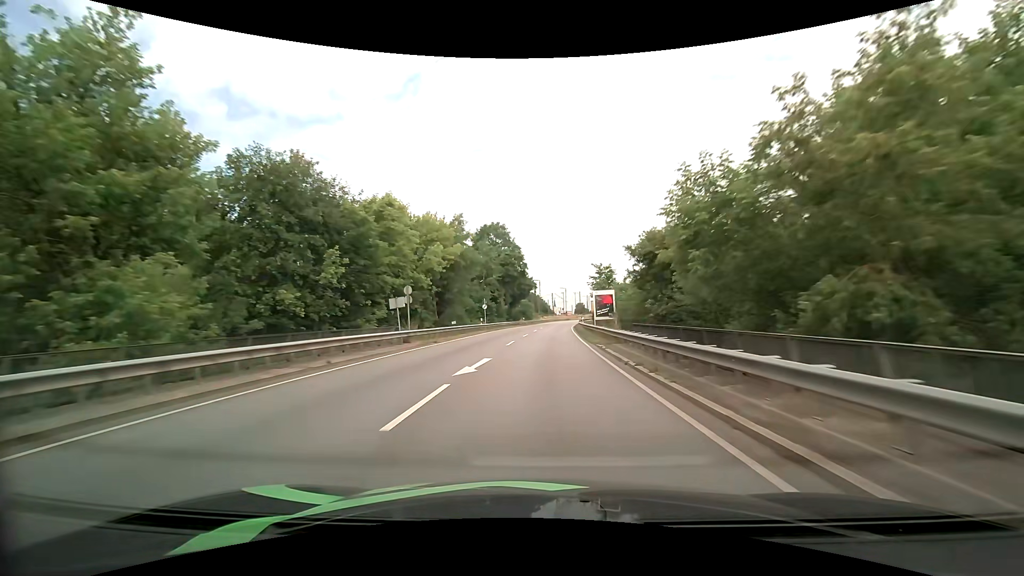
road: primary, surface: asphalt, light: Day
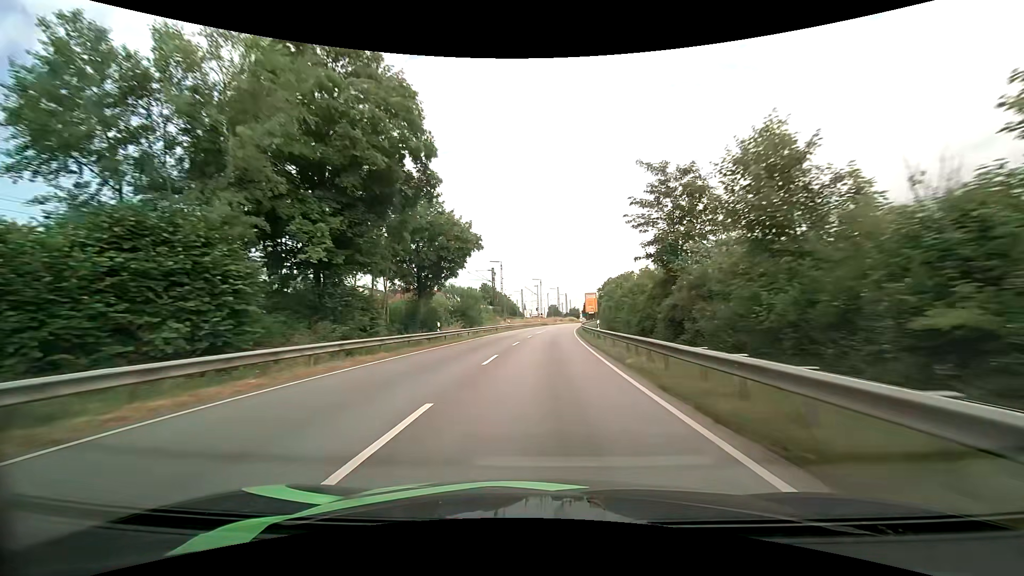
(+1.7, +56.5) m; +3°
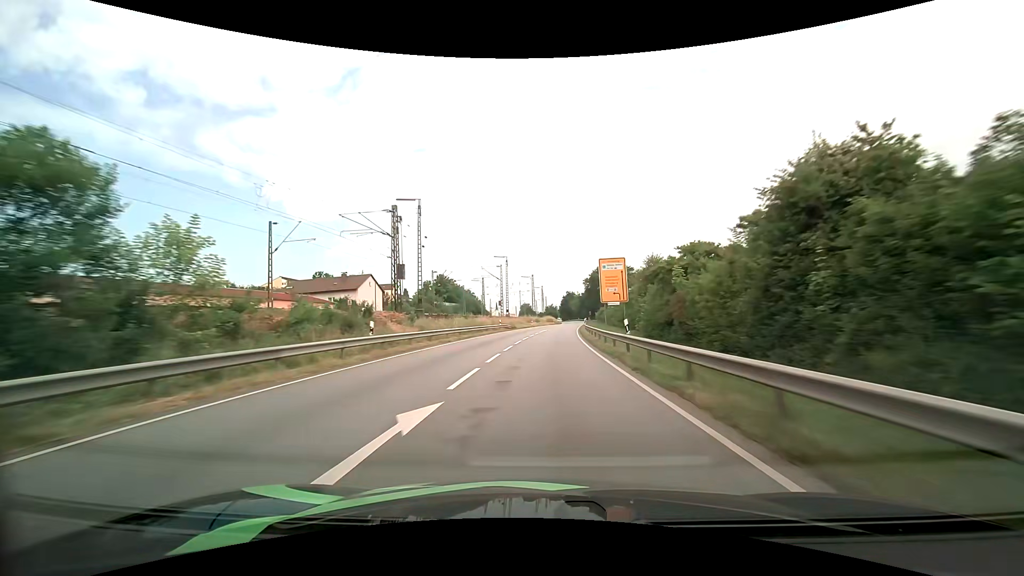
(+1.5, +48.2) m; +3°
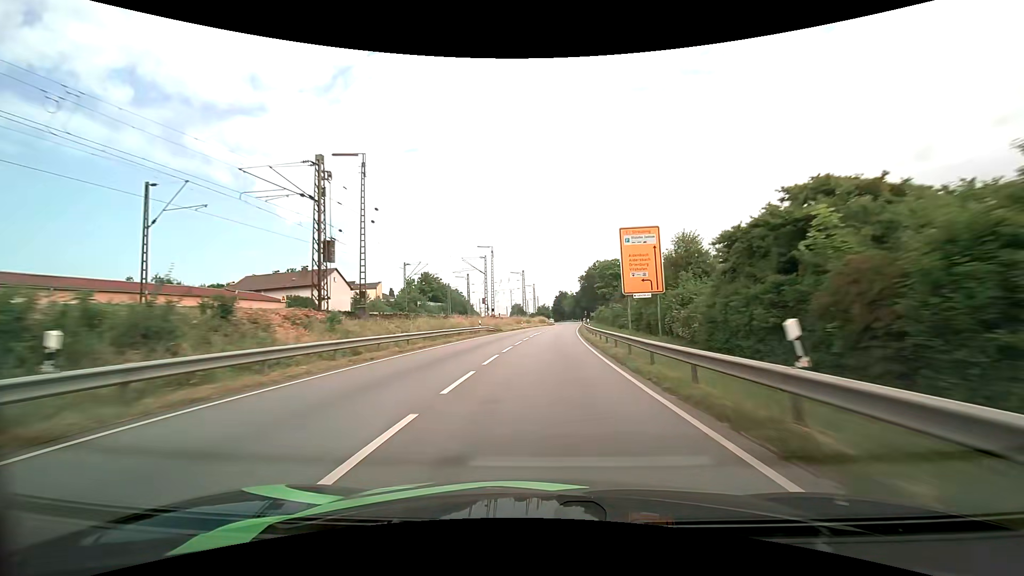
(+0.2, +12.5) m; +1°
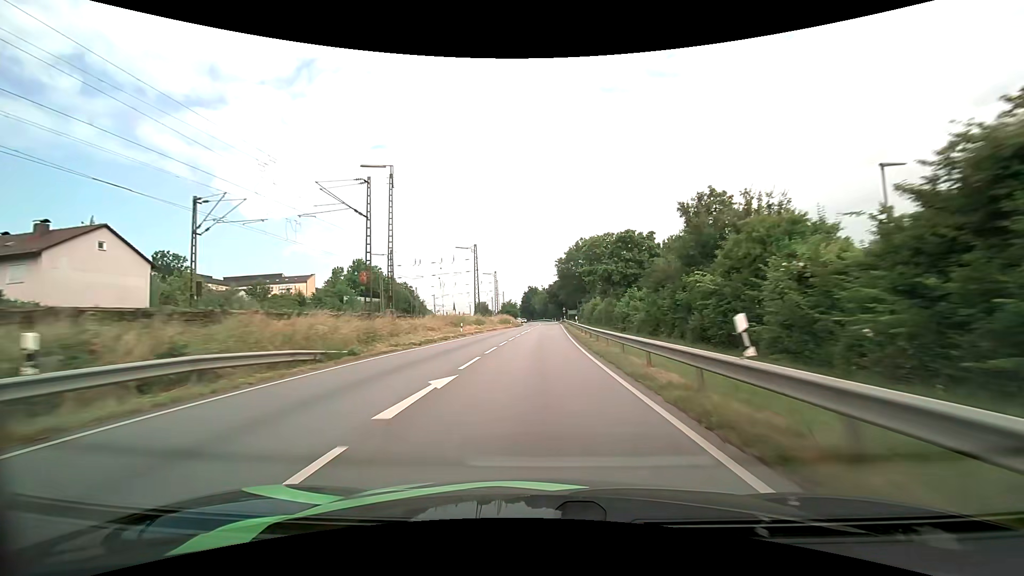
(+1.2, +37.9) m; +3°
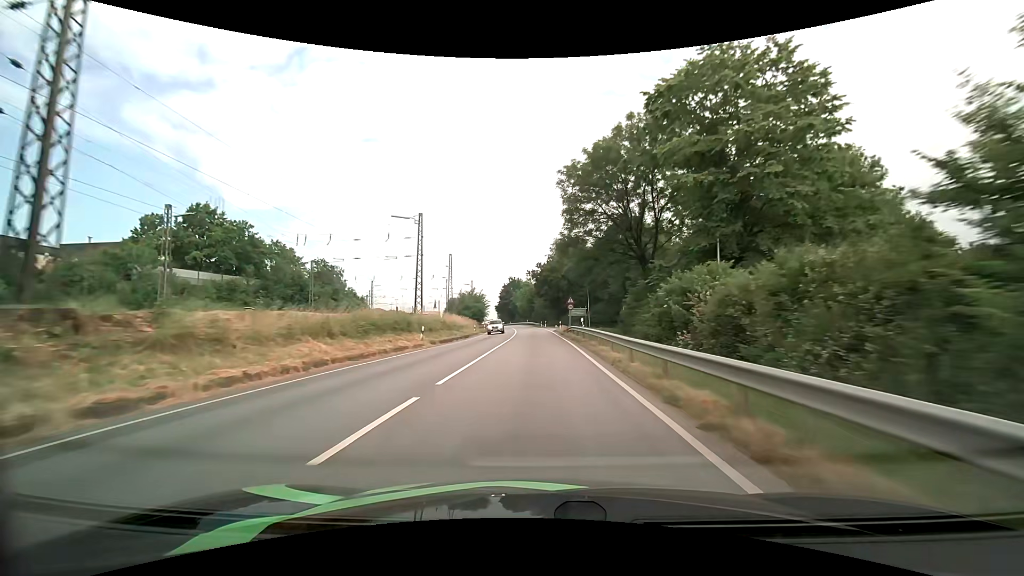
(+1.4, +62.4) m; +2°
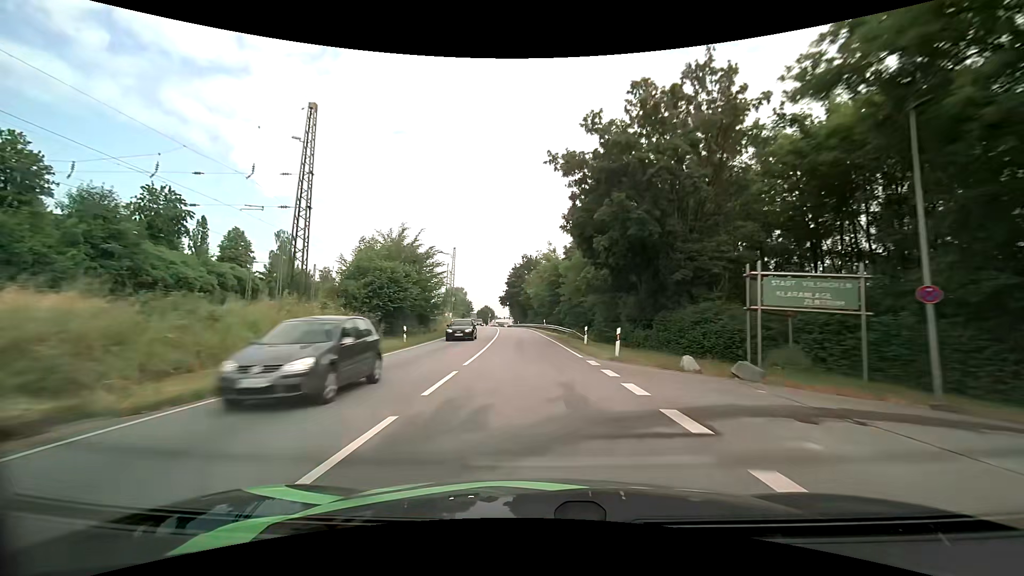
(-0.7, +63.1) m; -2°
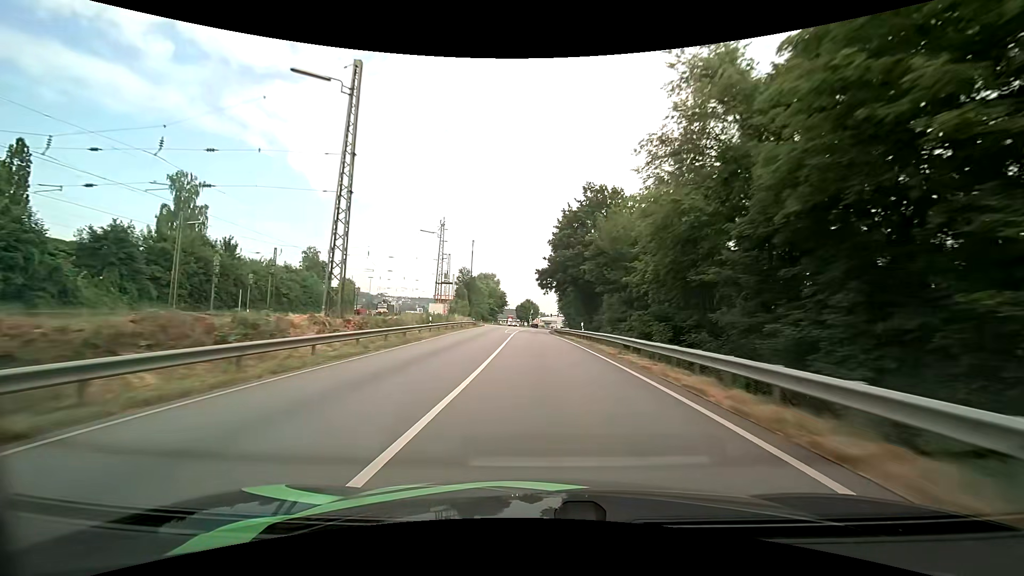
(-3.5, +64.4) m; -6°
(0, +10) (0, +20) (0, +30) (0, +40) (-1, +50) (-1, +60) (-1, +70) (-1, +80) (-1, +90) (0, +100) m
